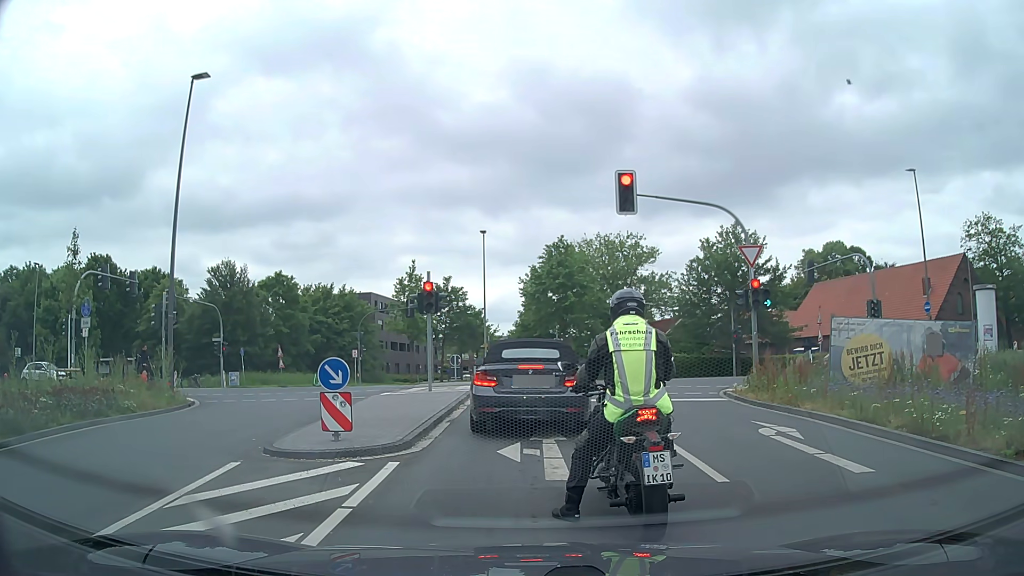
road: secondary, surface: asphalt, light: Day
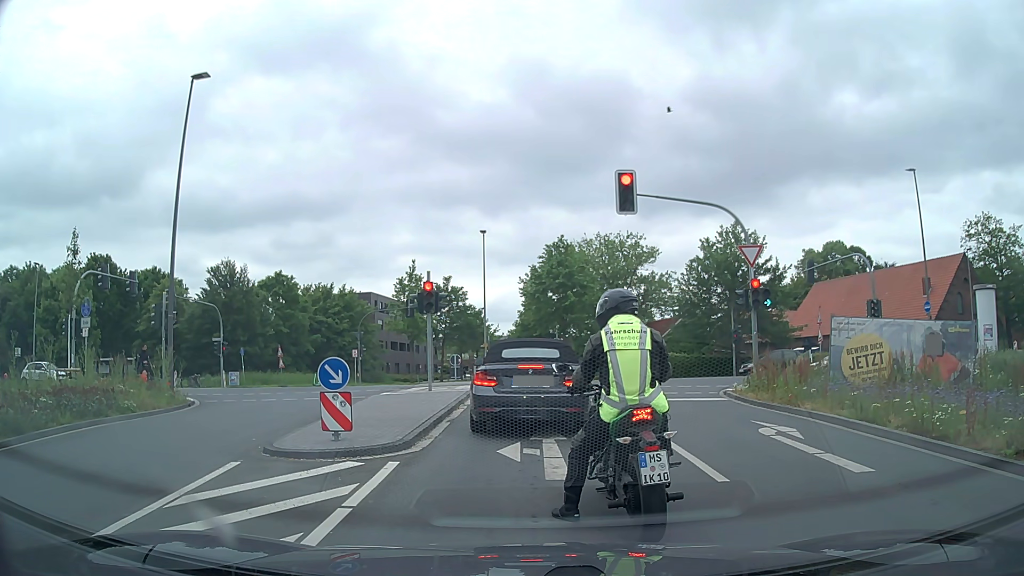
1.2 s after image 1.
(0.0, 0.0) m; 0°
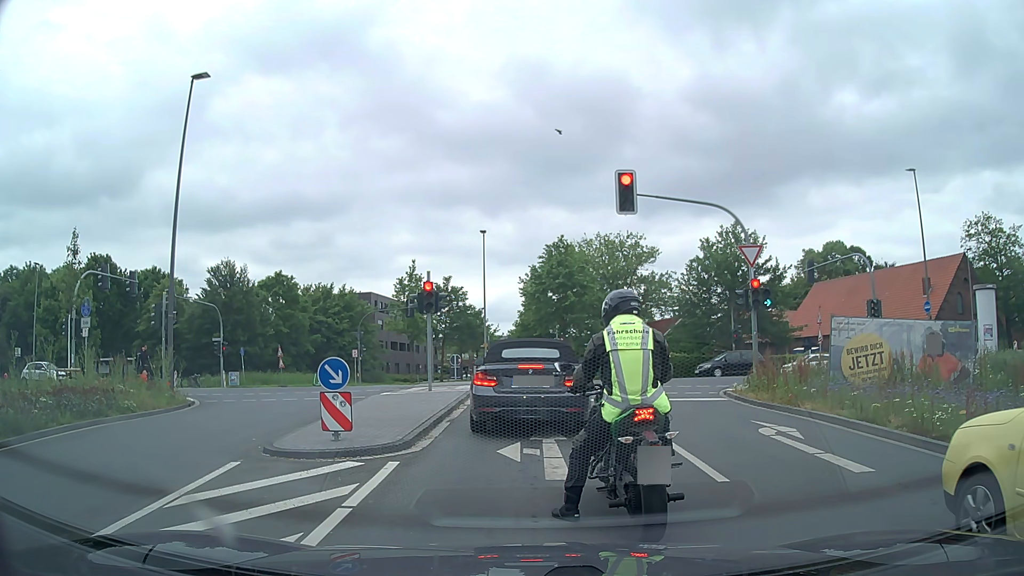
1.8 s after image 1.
(0.0, 0.0) m; 0°
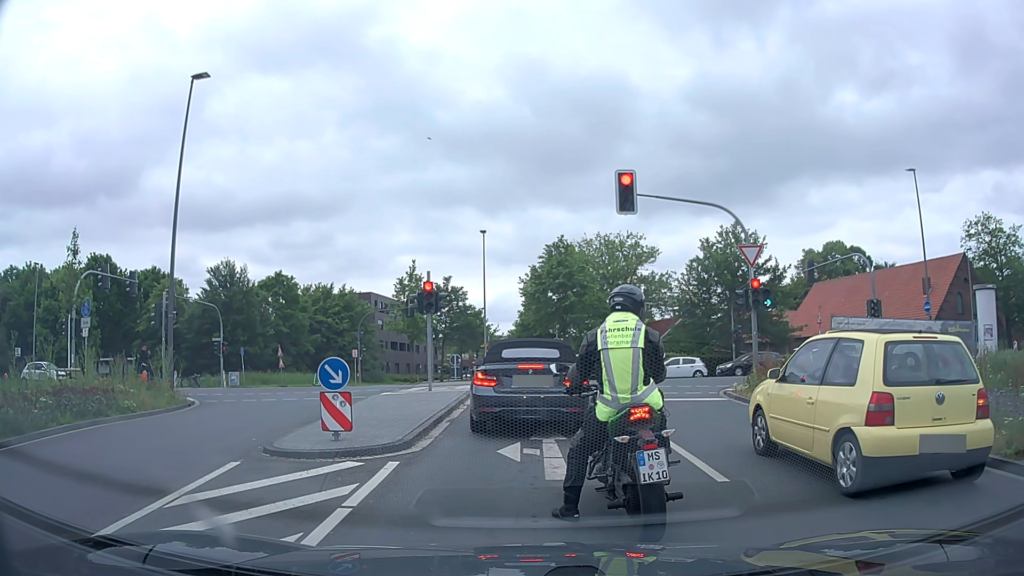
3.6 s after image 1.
(0.0, 0.0) m; 0°
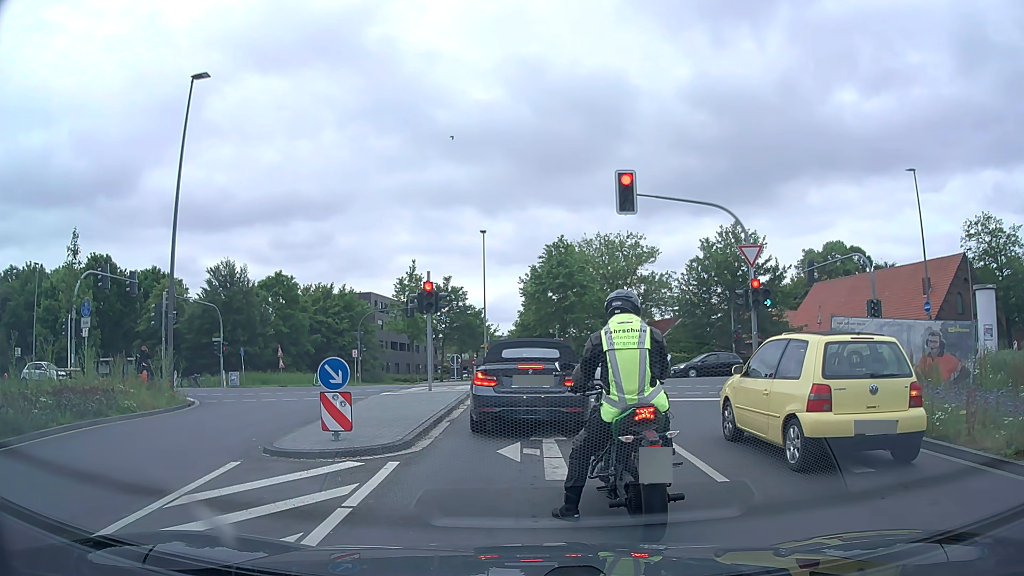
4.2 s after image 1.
(0.0, 0.0) m; 0°
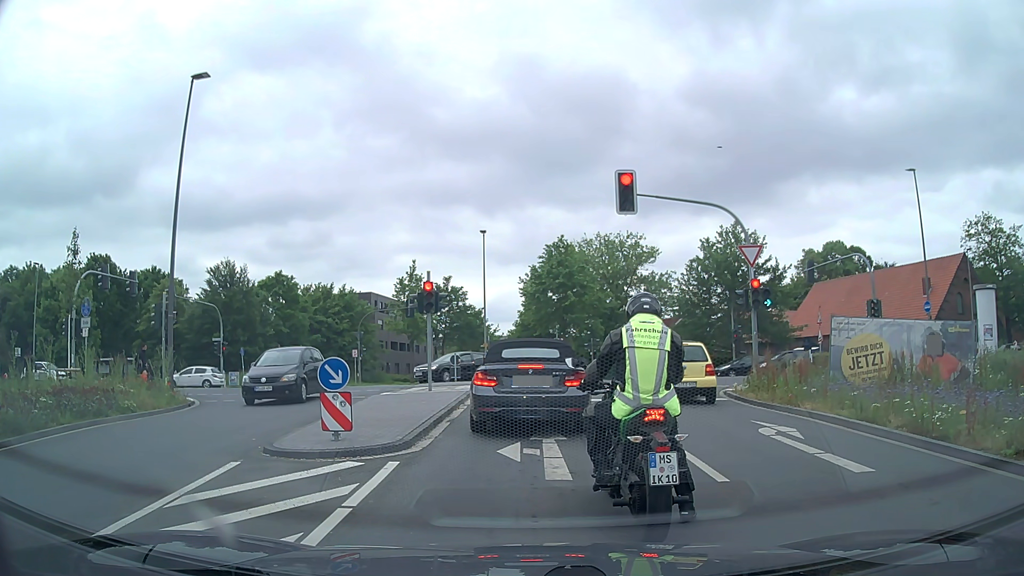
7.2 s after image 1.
(0.0, 0.0) m; 0°
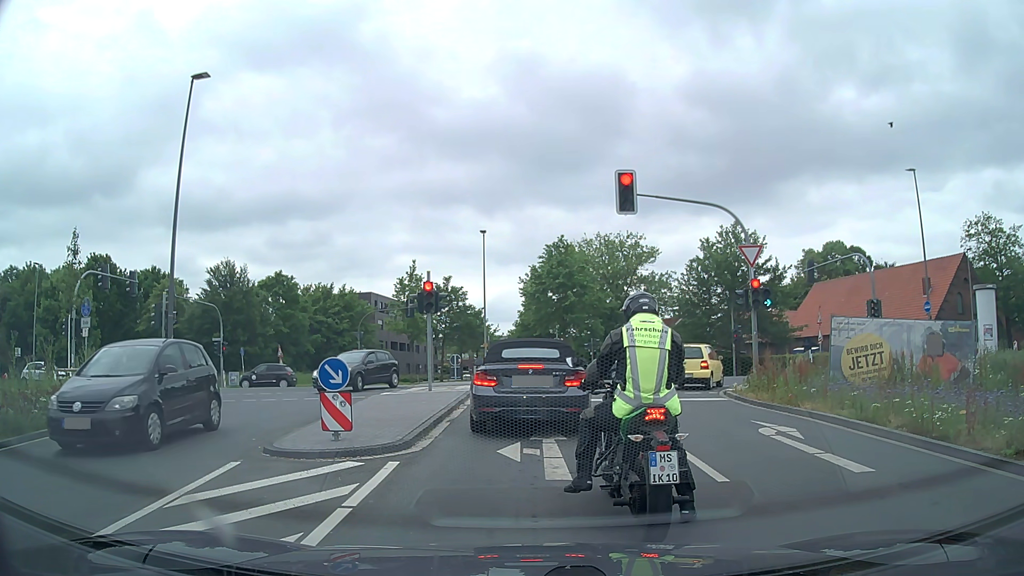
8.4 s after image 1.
(0.0, 0.0) m; 0°
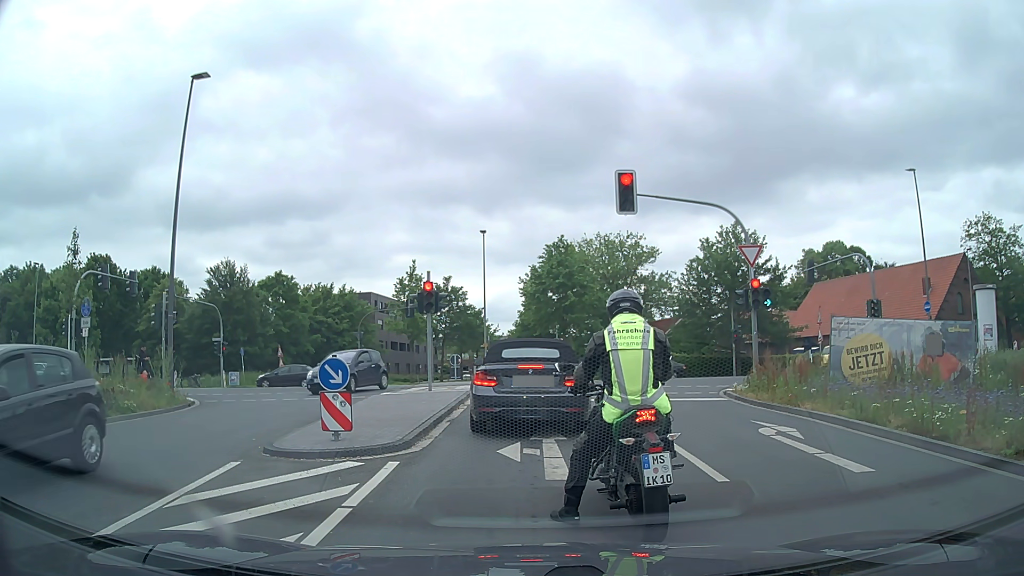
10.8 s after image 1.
(0.0, 0.0) m; 0°
